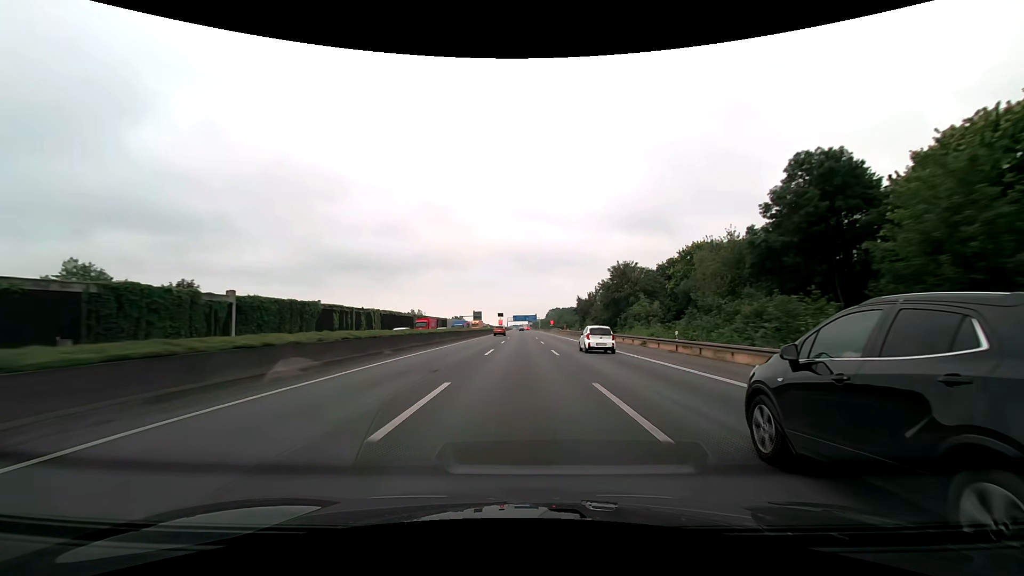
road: motorway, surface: asphalt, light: Day
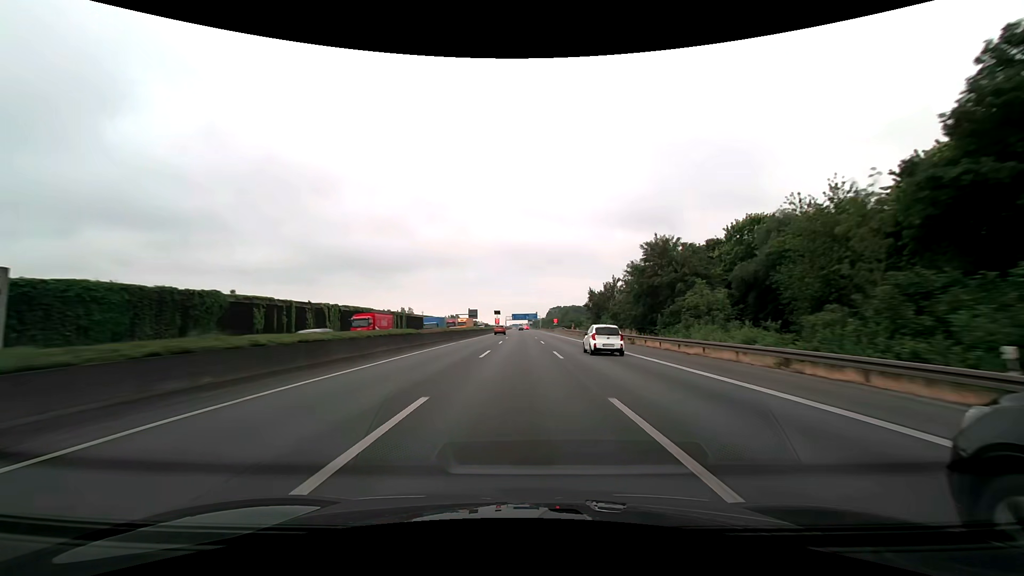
(0.0, +20.7) m; 0°
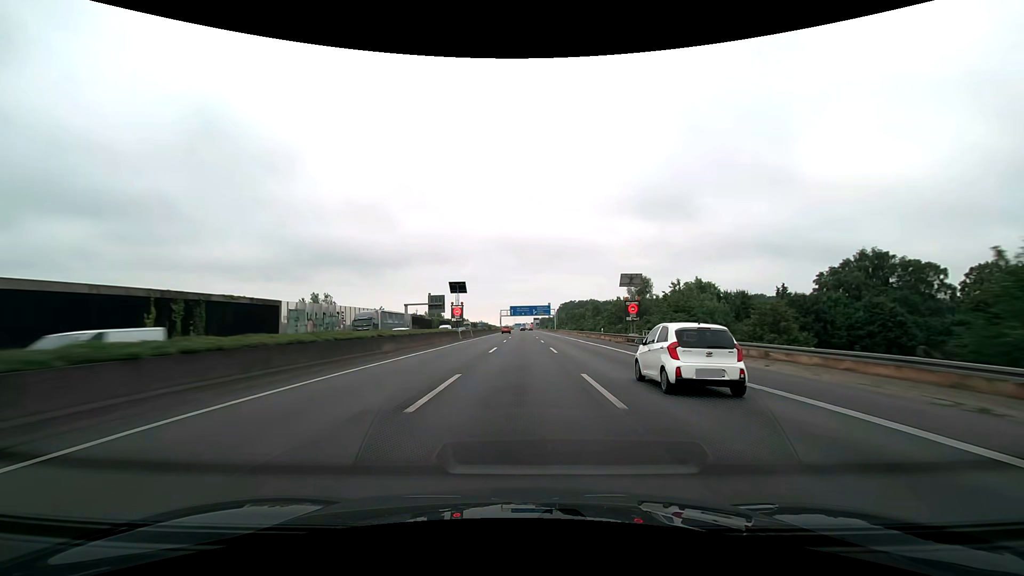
(-0.5, +103.4) m; 0°
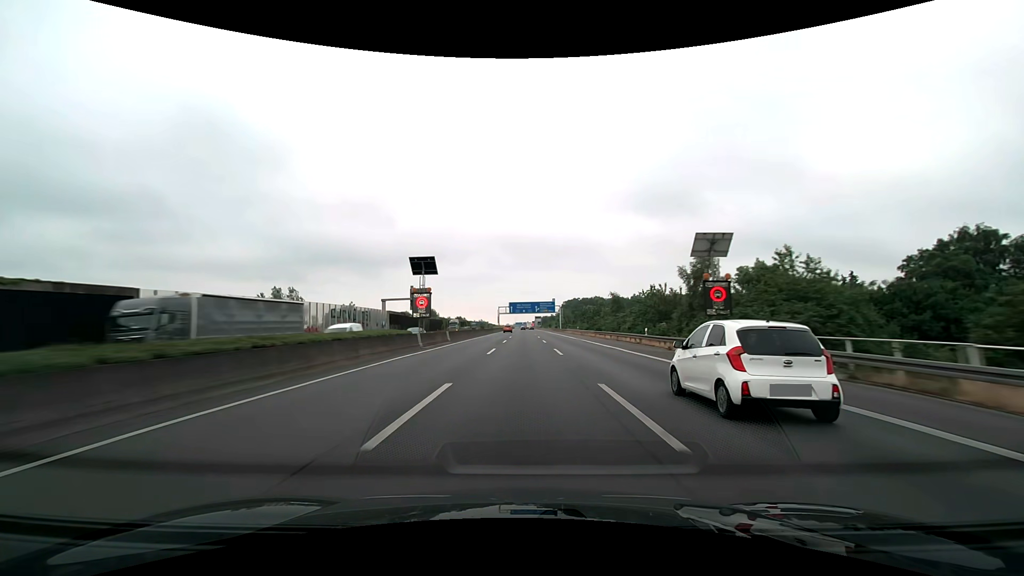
(0.0, +20.7) m; 0°
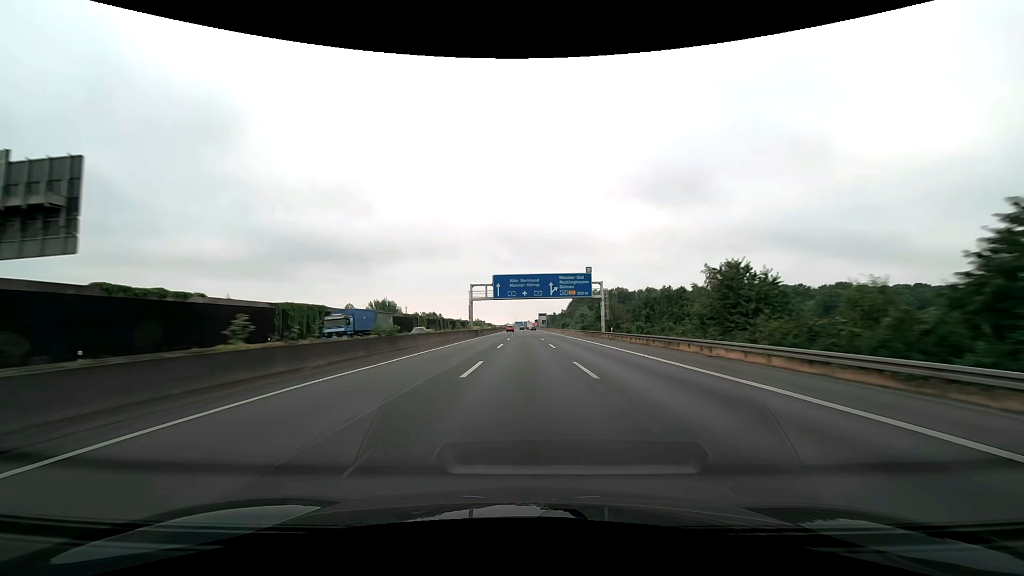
(0.0, +82.7) m; 0°
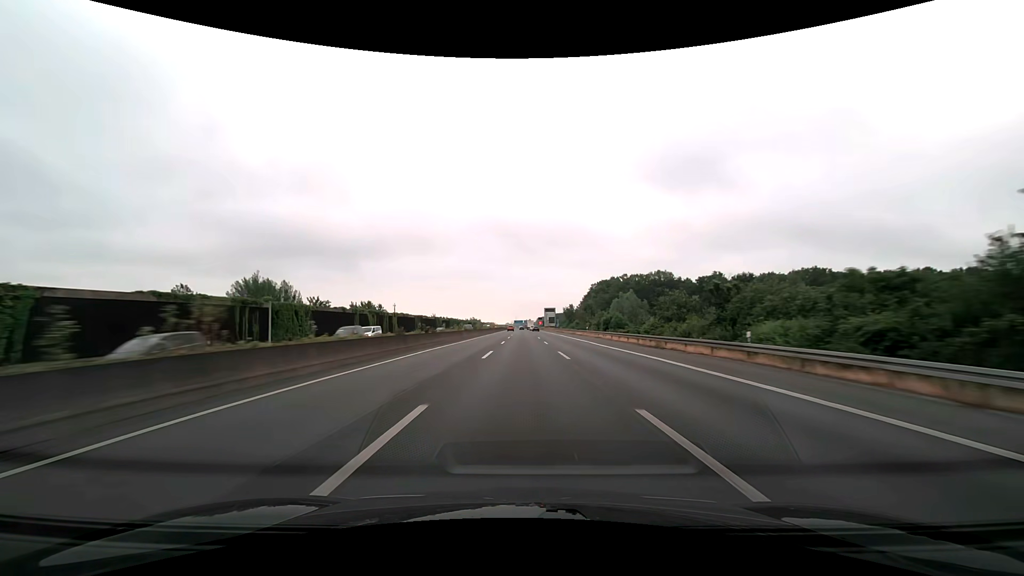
(0.0, +82.7) m; 0°
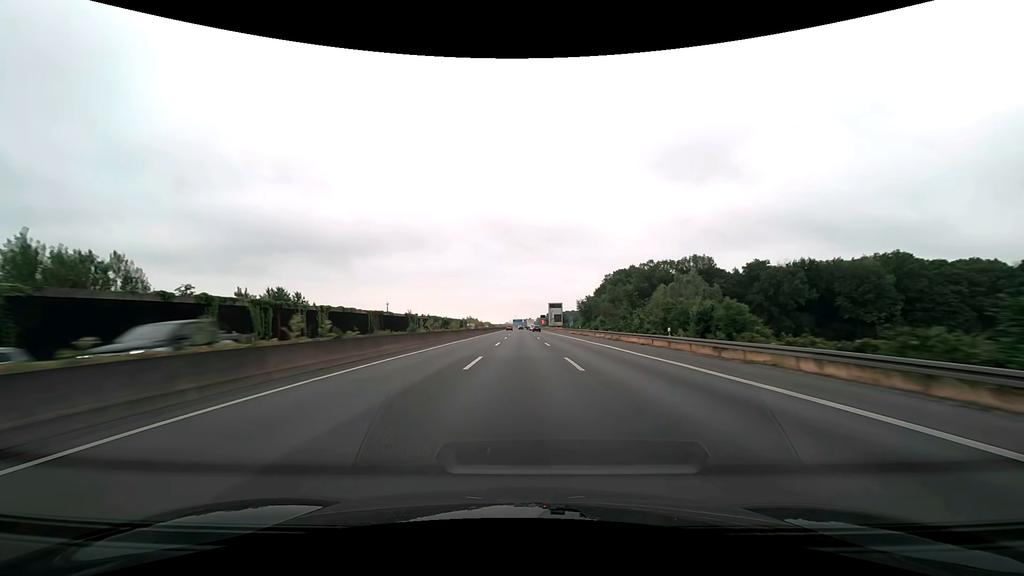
(-0.2, +41.4) m; 0°
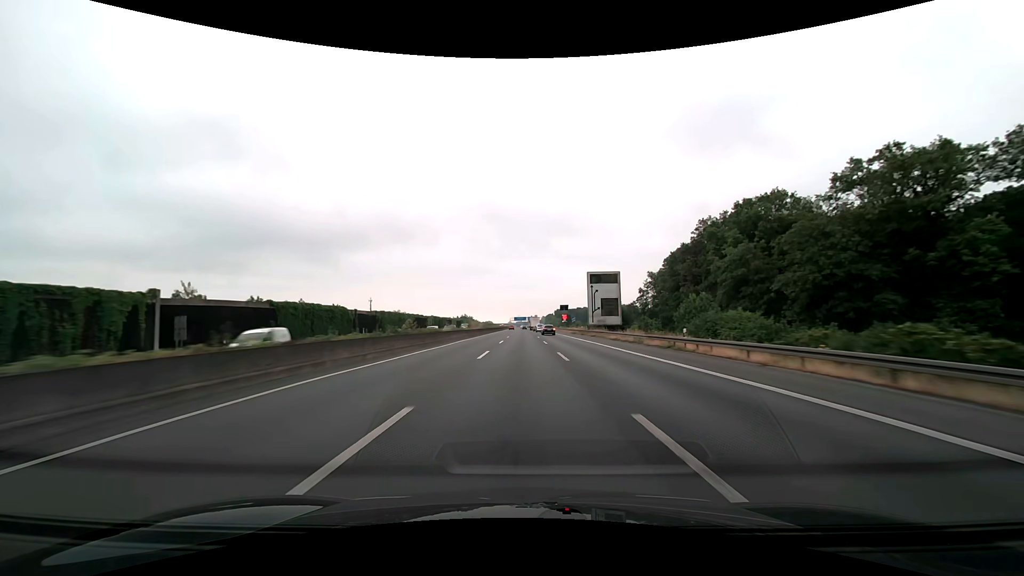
(-0.3, +103.3) m; 0°
(0, +10) (0, +20) (0, +30) (0, +40) (0, +50) (0, +60) (0, +70) (0, +80) (0, +90) (0, +100) m
